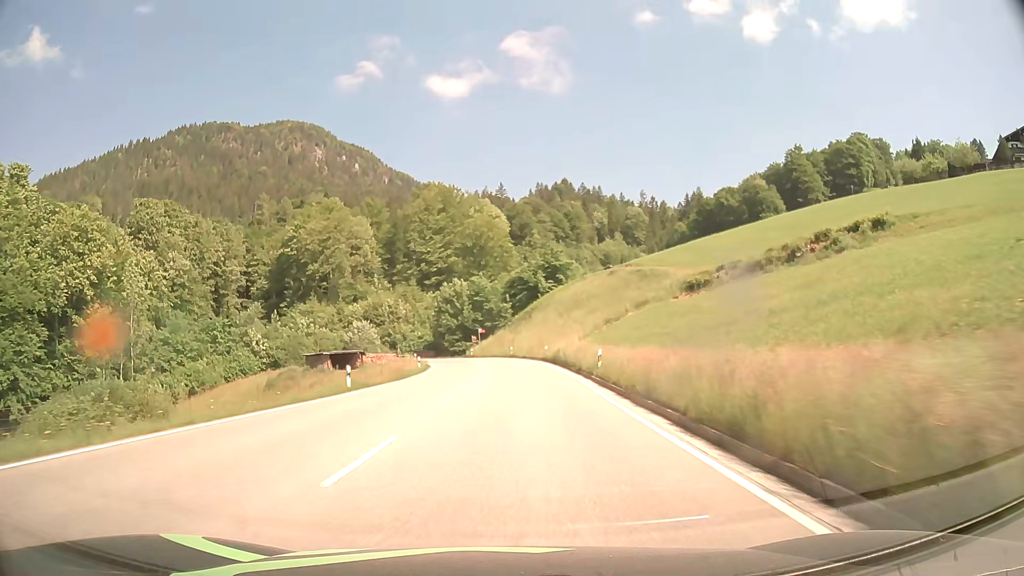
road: primary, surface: asphalt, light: Day
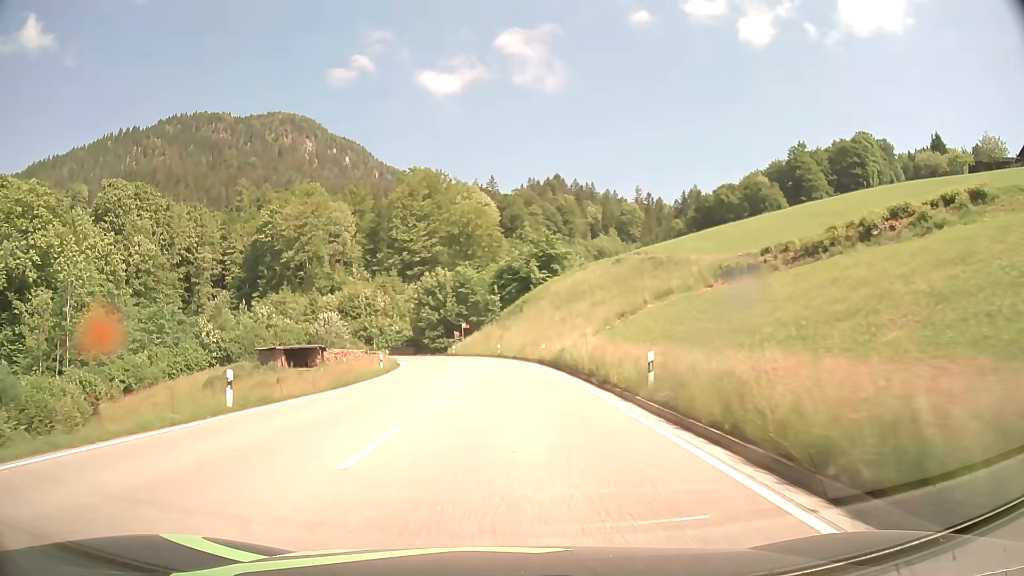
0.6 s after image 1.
(+0.1, +11.2) m; +1°
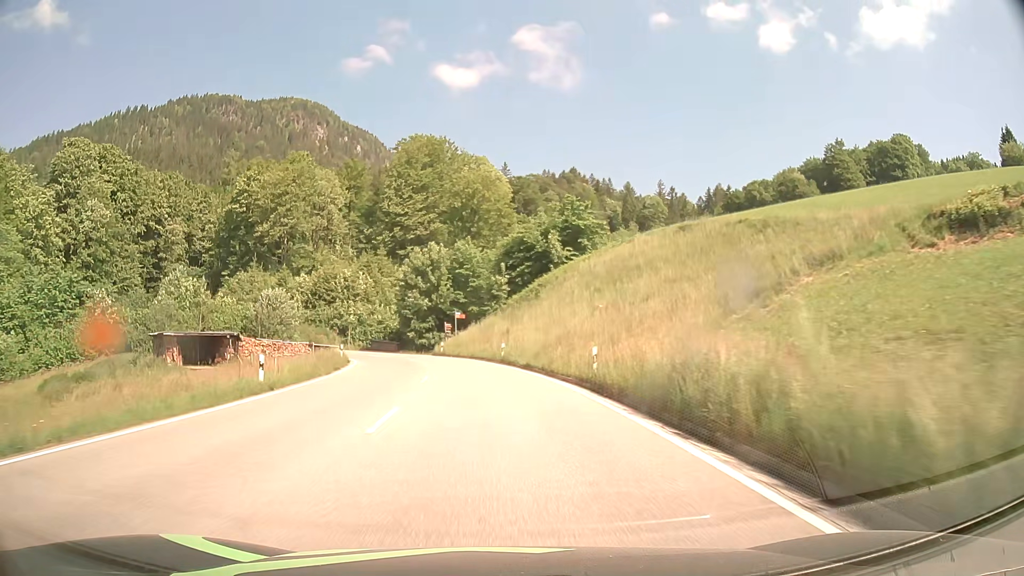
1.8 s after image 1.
(0.0, +21.4) m; 0°
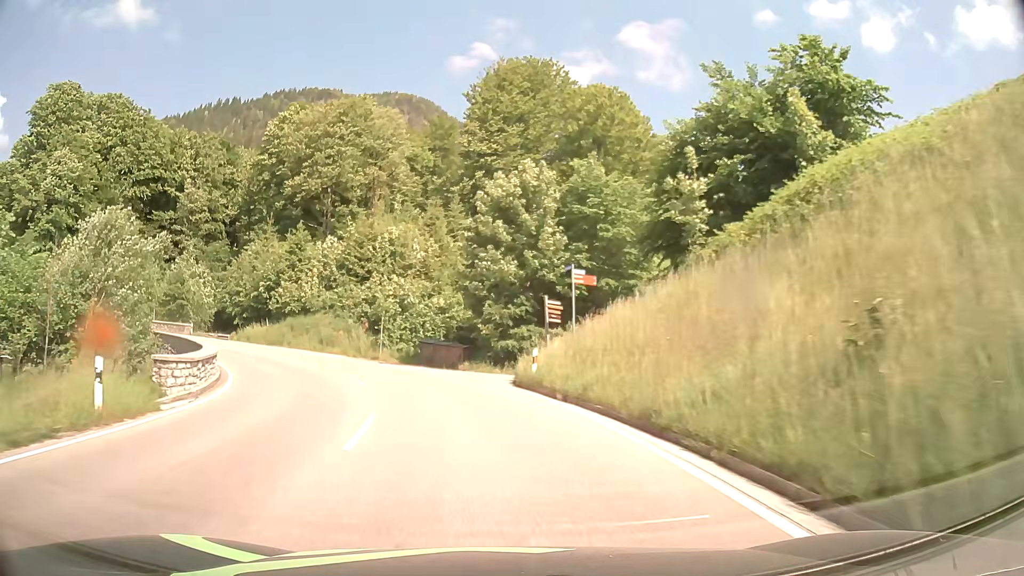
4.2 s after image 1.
(-2.3, +37.5) m; -9°
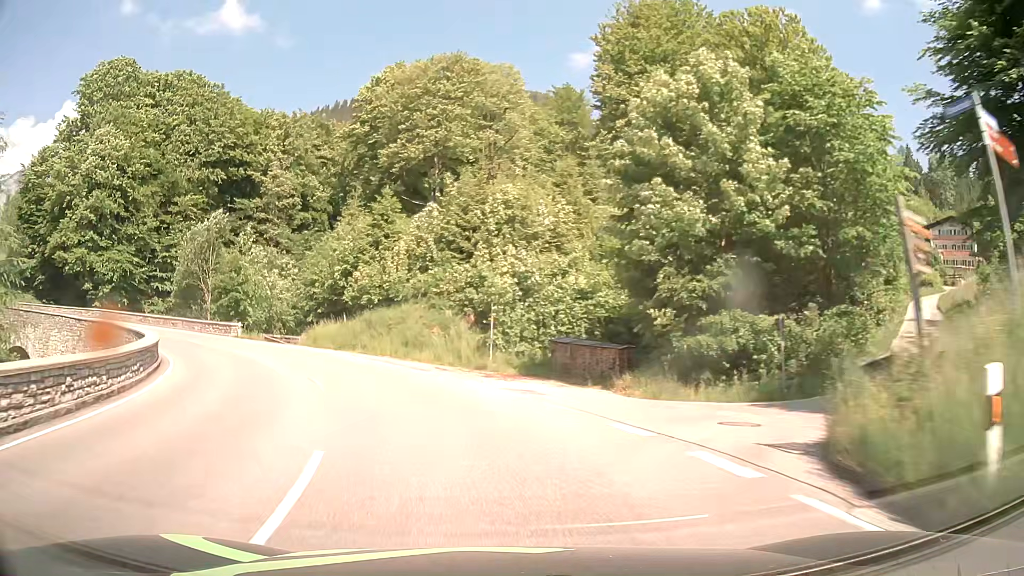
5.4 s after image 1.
(-1.4, +16.5) m; -11°
